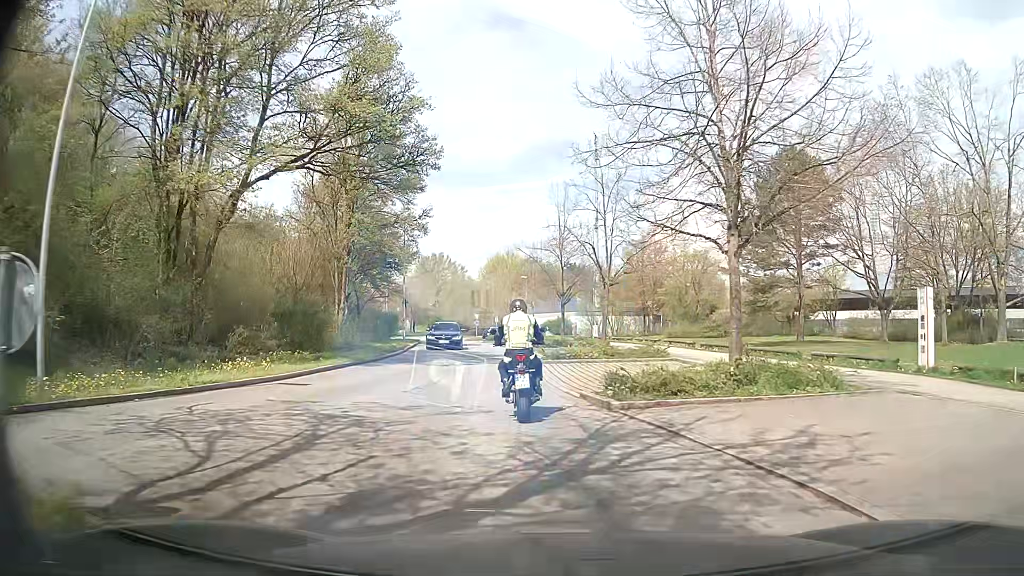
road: unclassified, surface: asphalt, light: Day
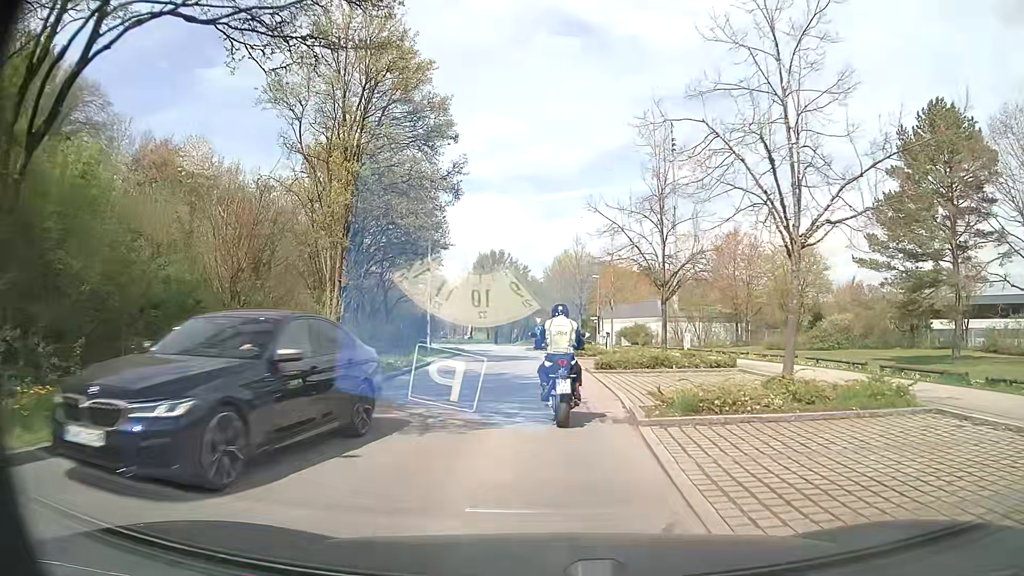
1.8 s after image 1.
(-0.5, +13.0) m; -6°
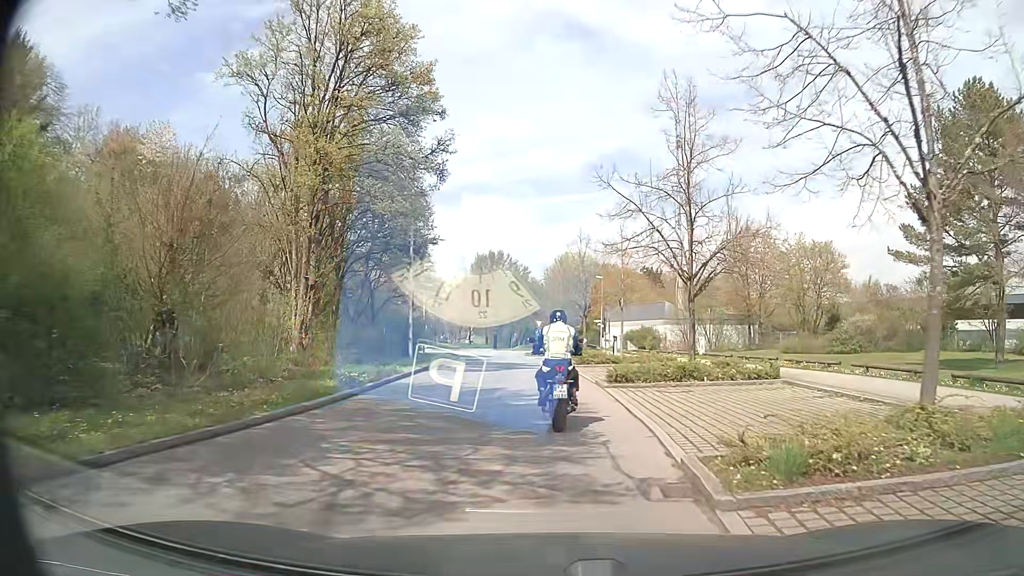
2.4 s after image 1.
(0.0, +4.2) m; +1°
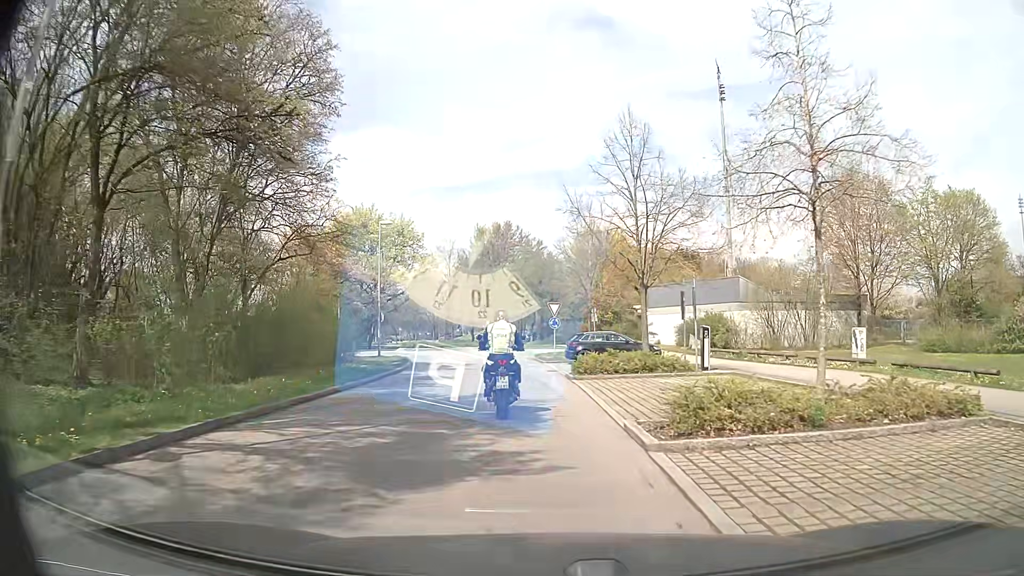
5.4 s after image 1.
(-0.3, +21.7) m; -2°
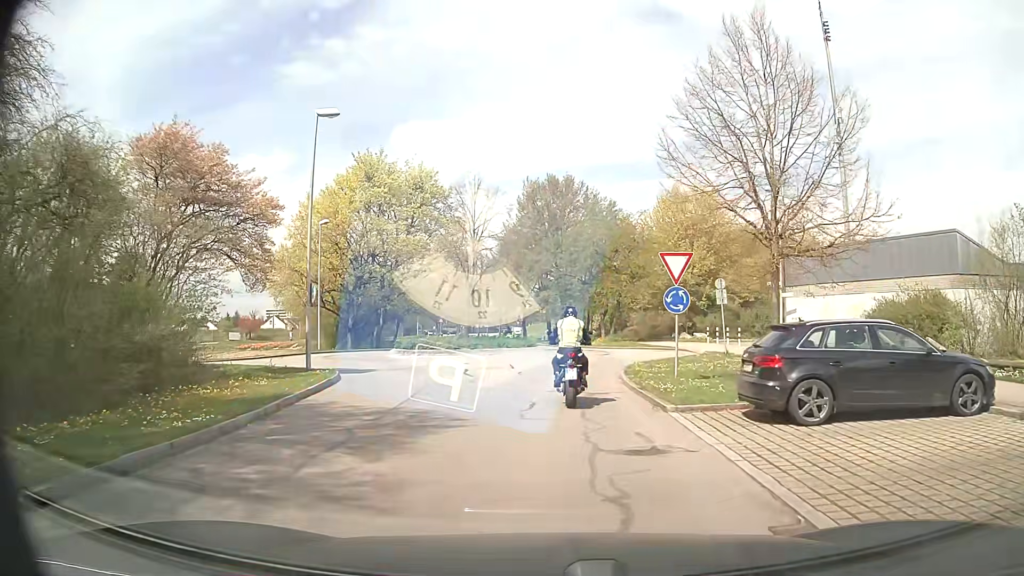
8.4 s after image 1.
(-1.0, +20.5) m; -6°
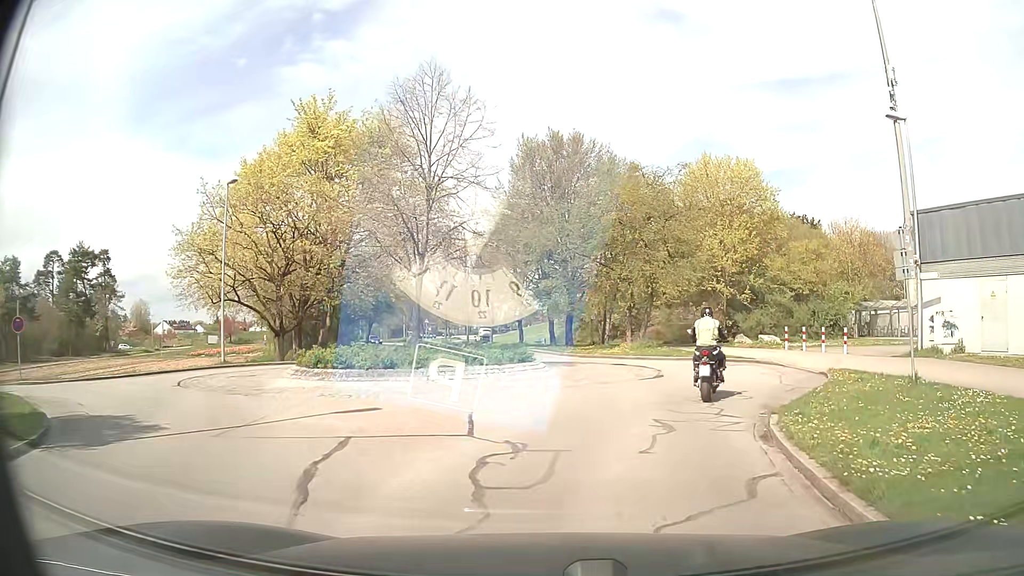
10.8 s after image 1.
(-0.2, +13.8) m; -1°
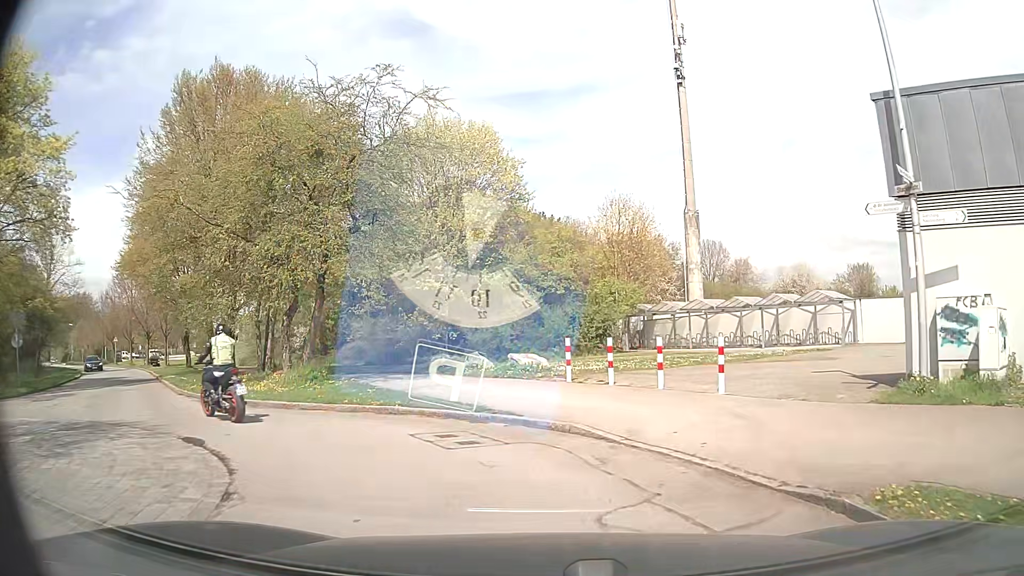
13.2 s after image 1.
(+3.1, +13.7) m; +25°
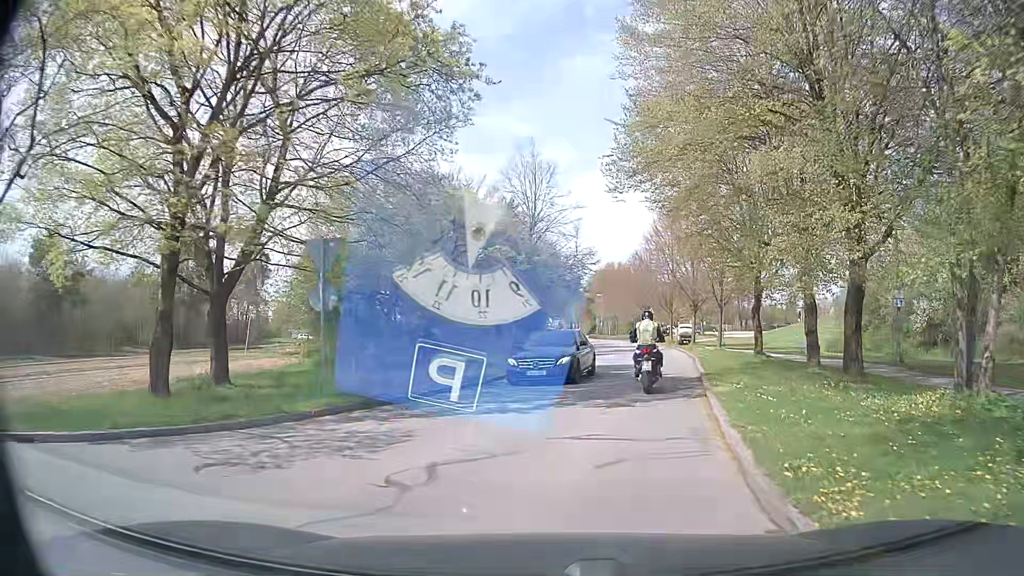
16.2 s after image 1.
(-7.4, +14.3) m; -49°
(+1, +10) (+3, +20) (+5, +30) (+6, +39) (+8, +49) (+8, +59) (+8, +69) (+8, +79) (+8, +89) (+7, +99) m
